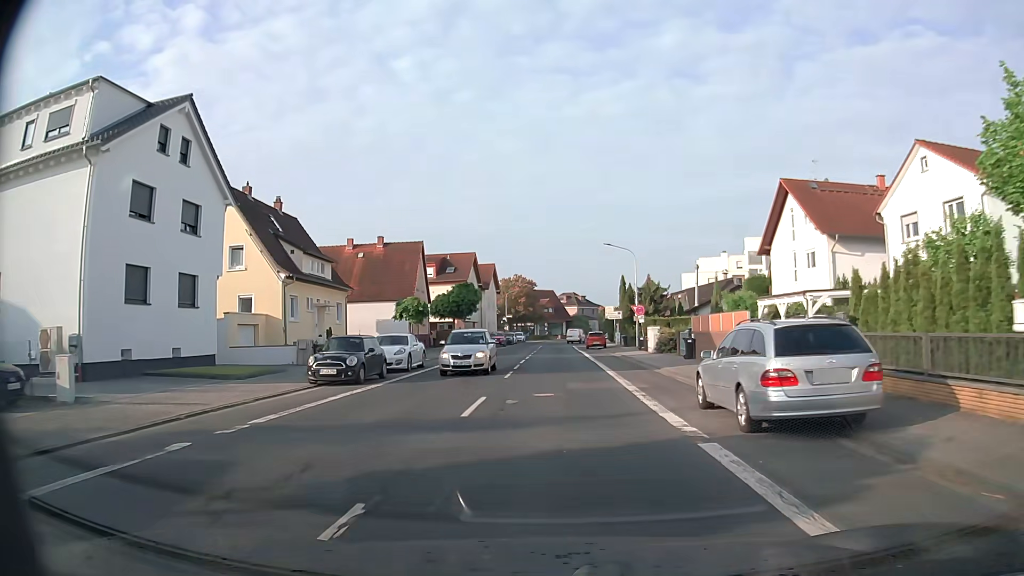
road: secondary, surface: asphalt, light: Day
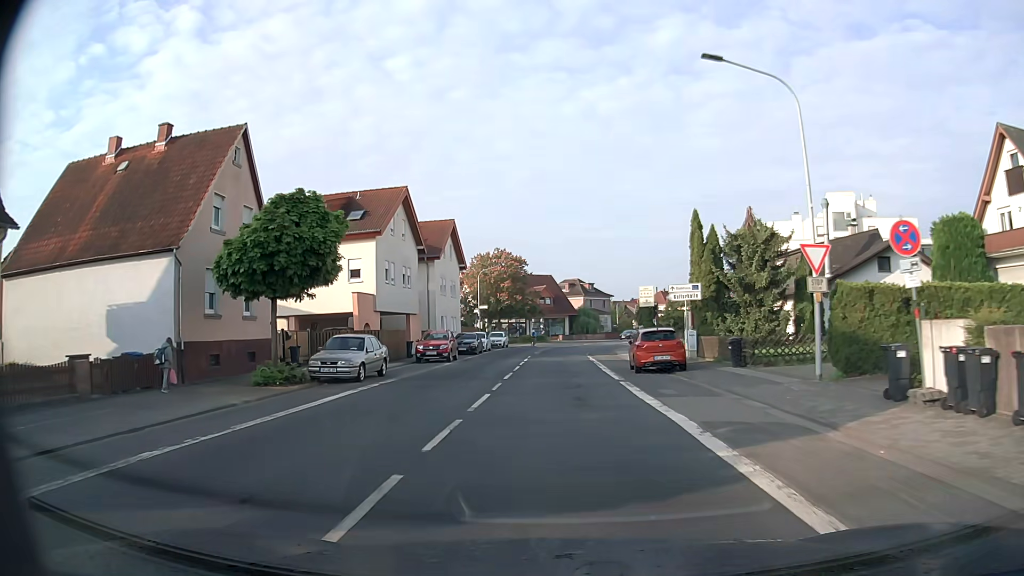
(+0.1, +35.1) m; 0°
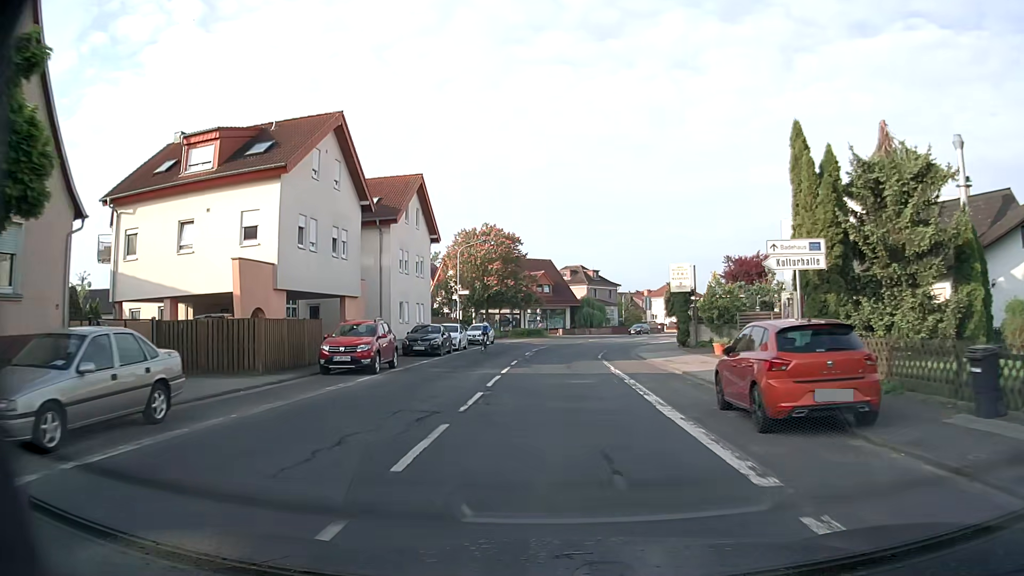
(0.0, +13.7) m; 0°
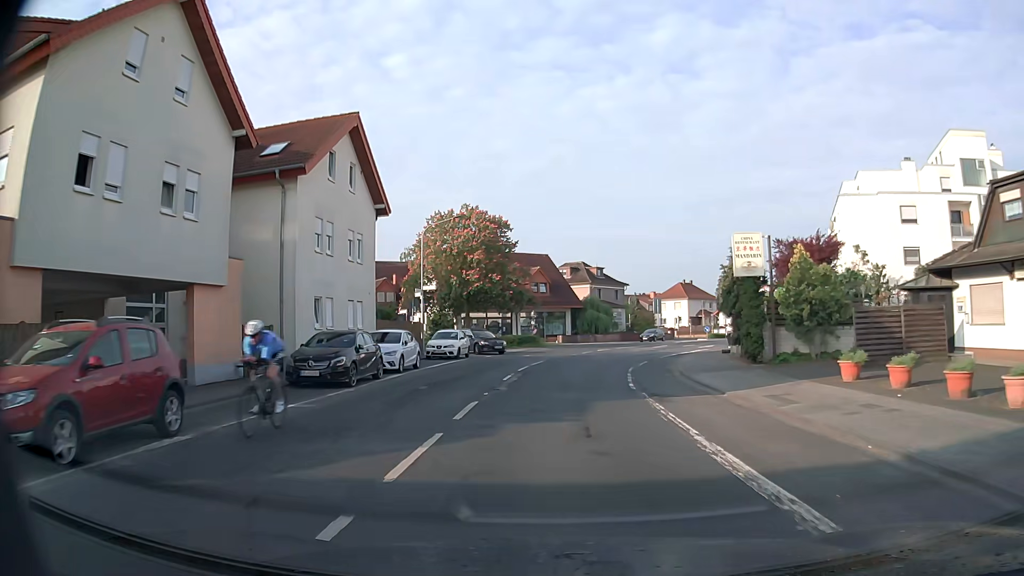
(0.0, +13.5) m; 0°
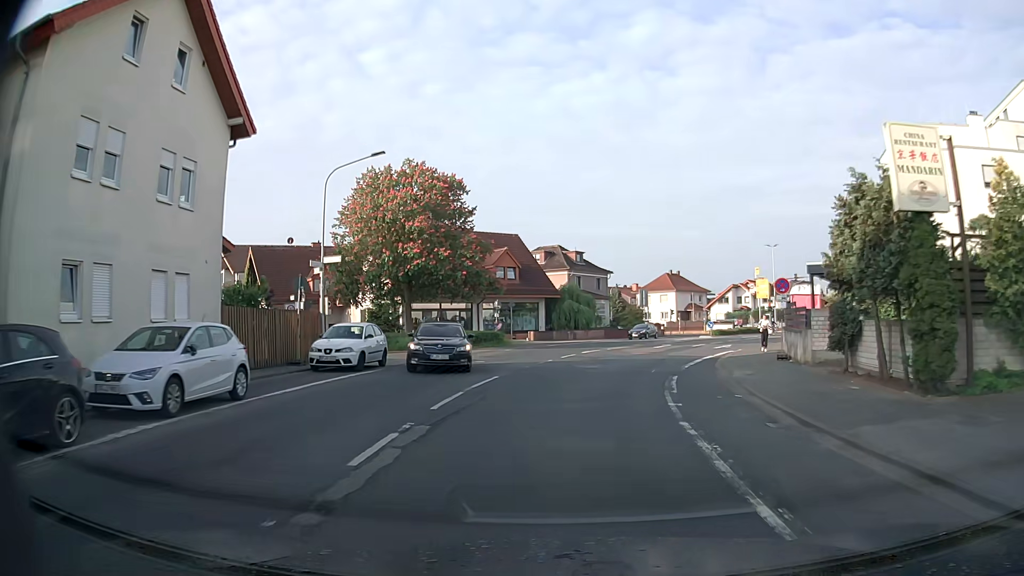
(+0.2, +13.1) m; +2°
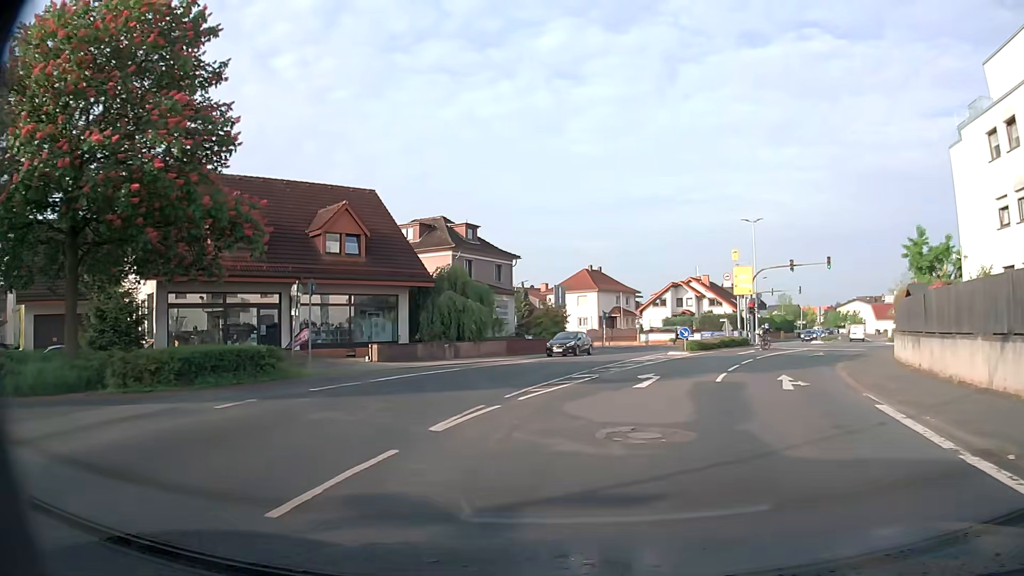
(+1.4, +23.9) m; +8°
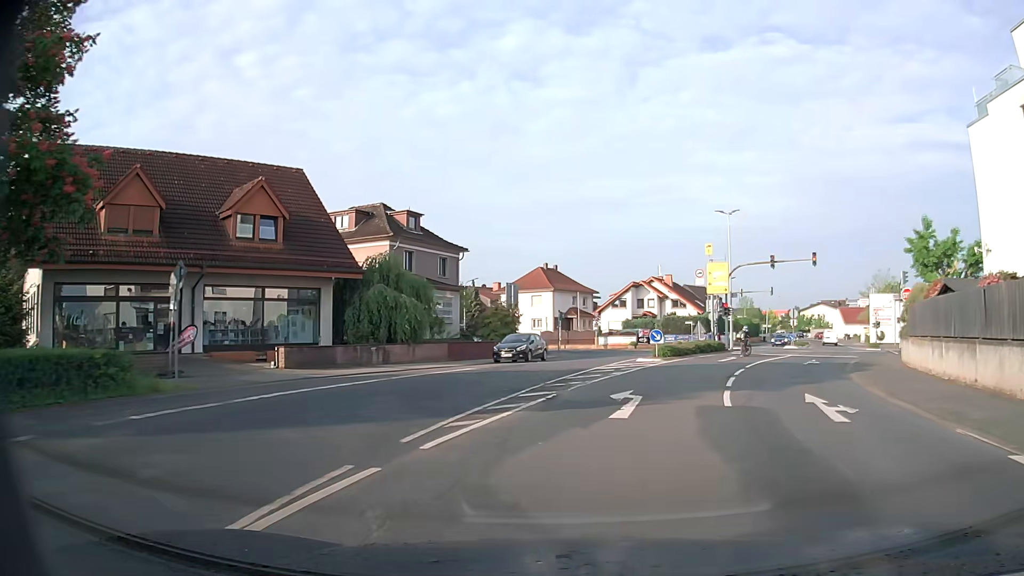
(+0.2, +5.5) m; +3°
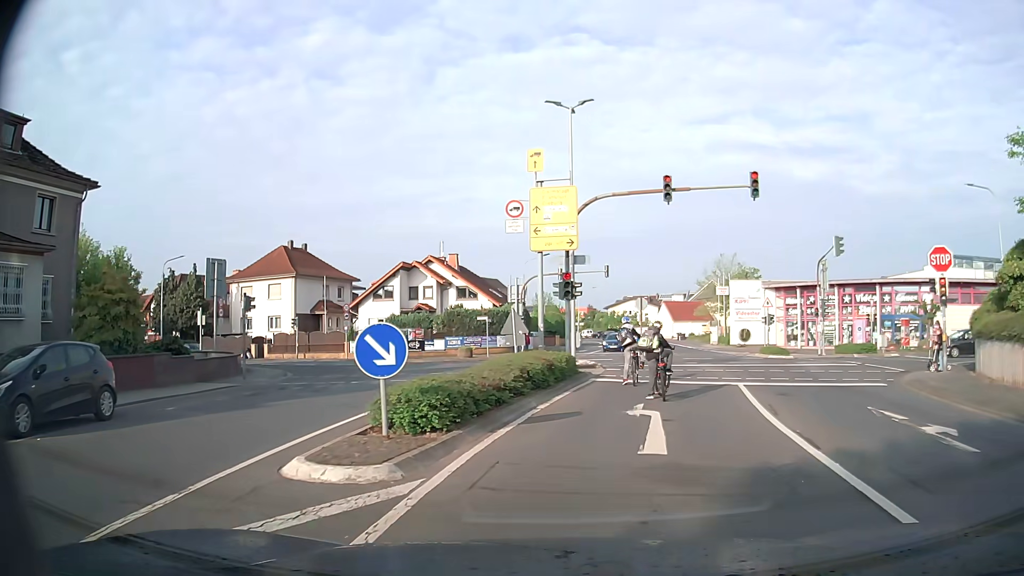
(+3.8, +22.7) m; +18°
(+1, +10) (+3, +20) (+3, +30) (-2, +38) (-10, +43) (-20, +47) (-29, +51) (-38, +54) (-48, +58) (-57, +61) m
